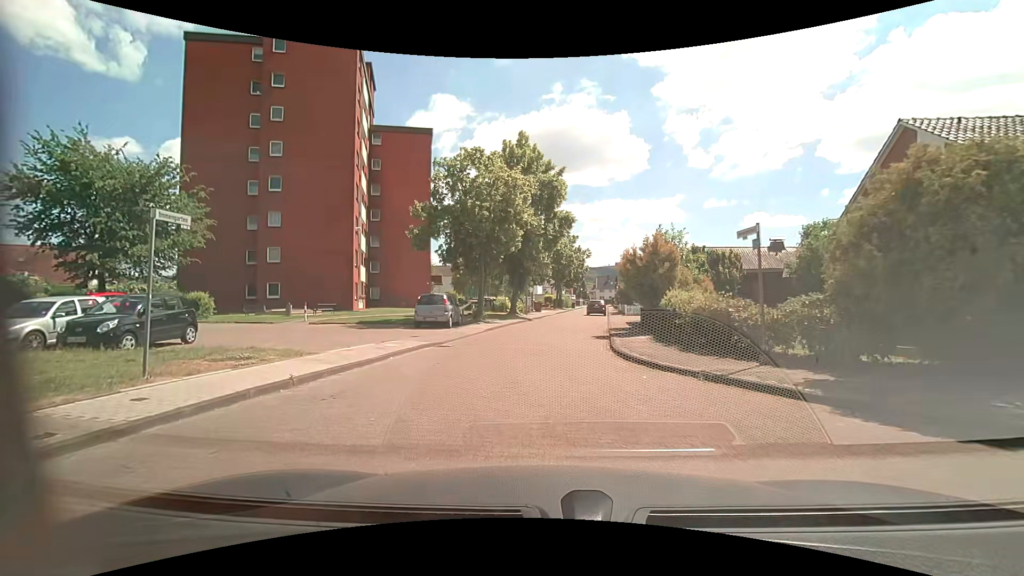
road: residential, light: Day
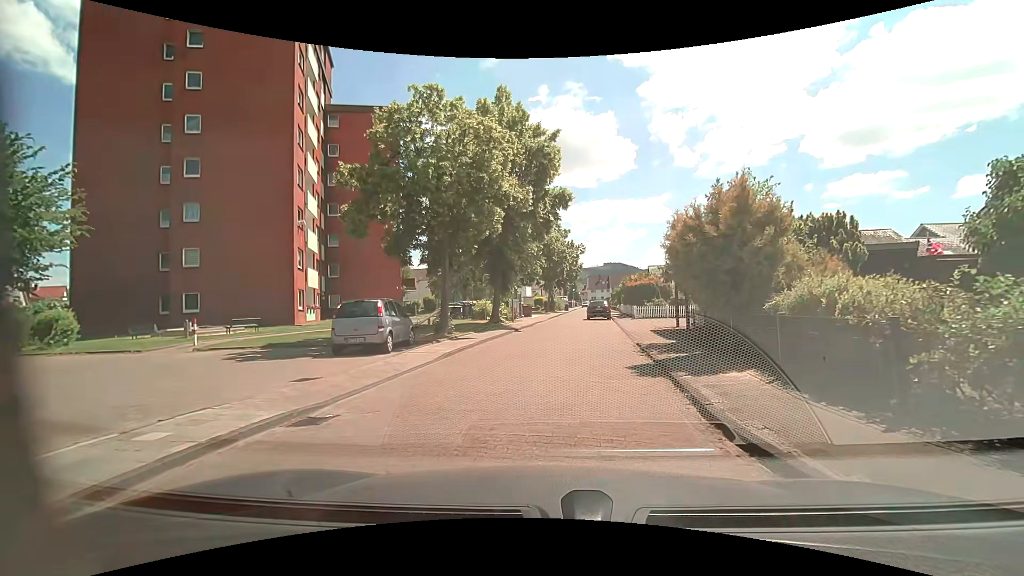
(-0.1, +8.4) m; +2°
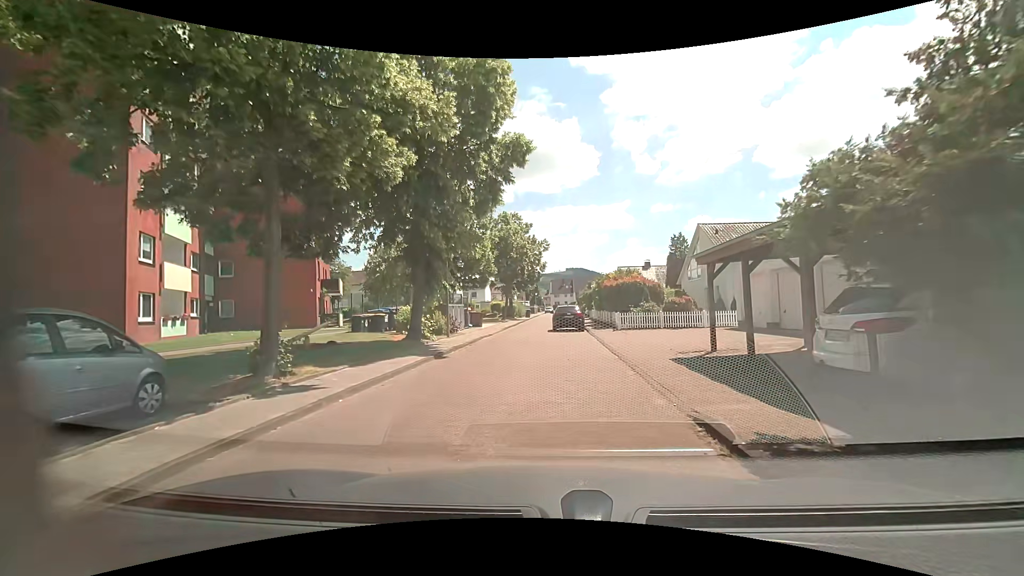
(+0.3, +9.8) m; +4°
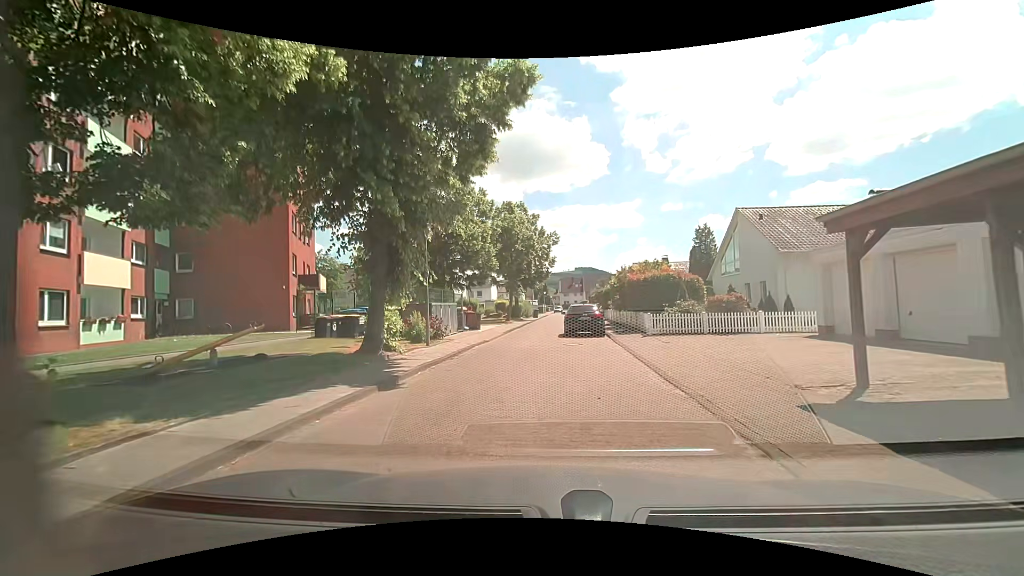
(-0.1, +5.4) m; -1°
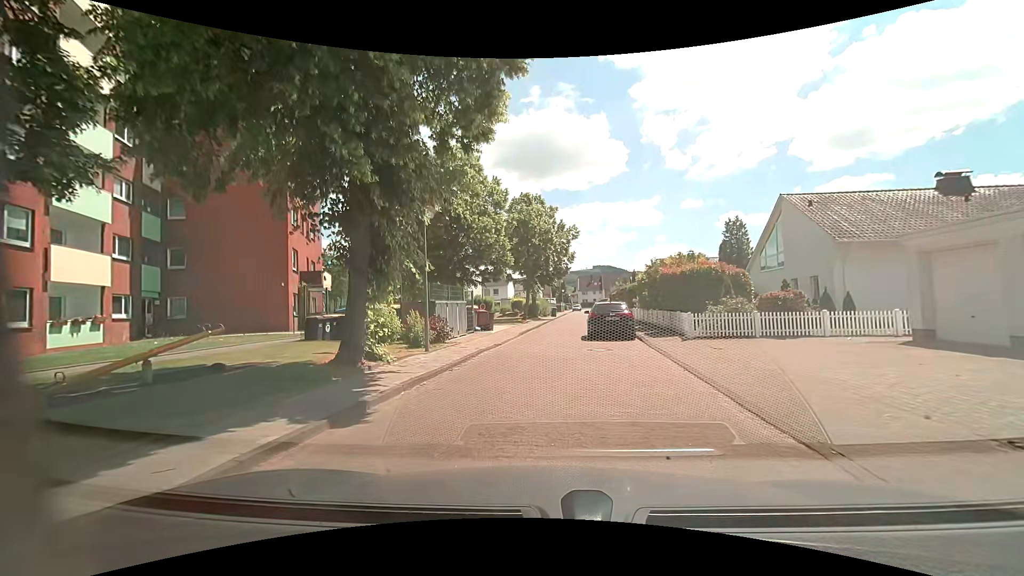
(-0.1, +2.8) m; -2°
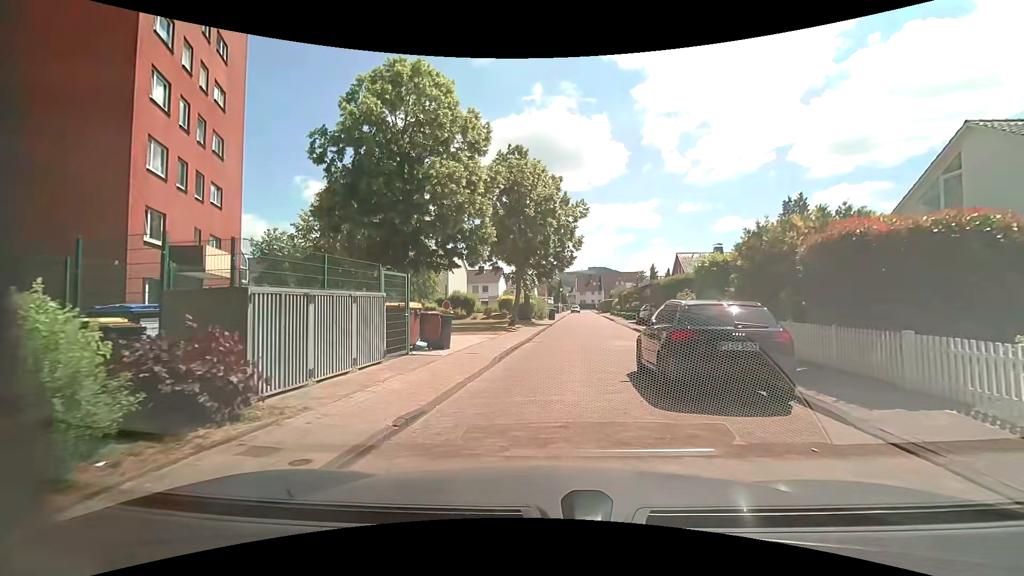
(-0.3, +11.8) m; 0°
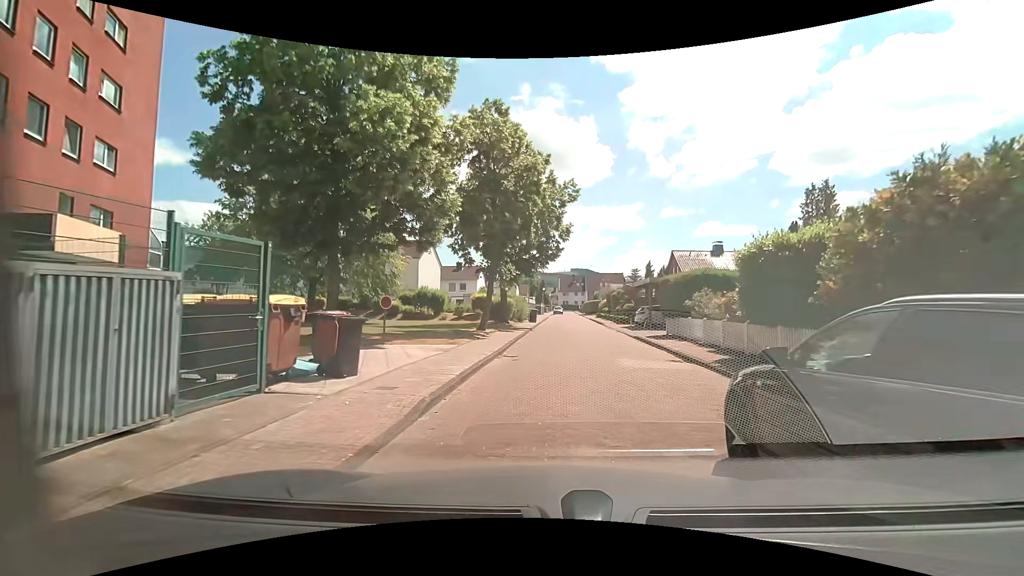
(0.0, +5.9) m; +2°
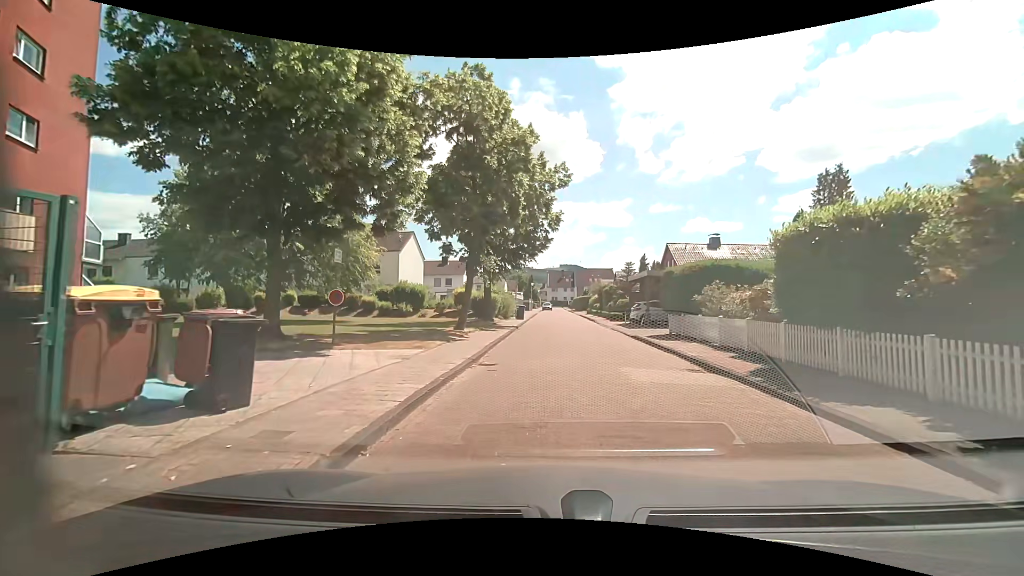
(0.0, +2.8) m; +1°
(0, +10) (+1, +20) (+2, +30) (+2, +40) (+2, +50) (+2, +60) (+2, +70) (+2, +80) (+2, +90) (+2, +100) m
